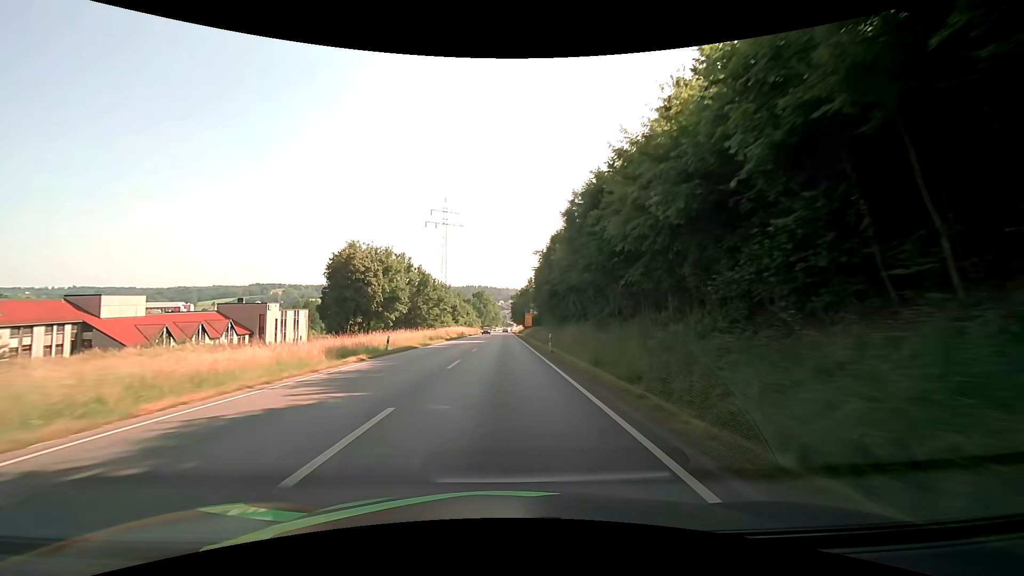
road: primary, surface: asphalt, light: Day
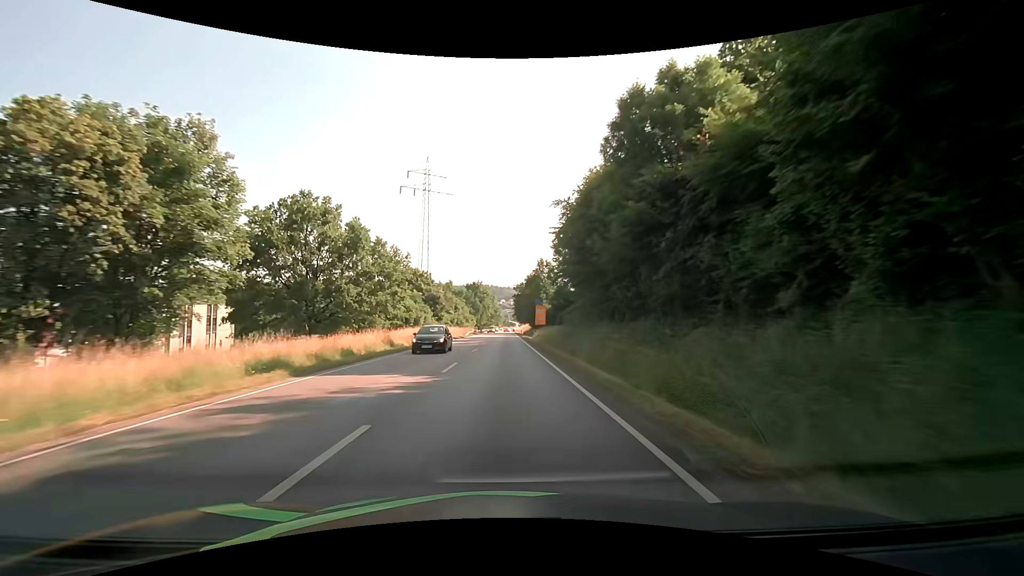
(0.0, +37.5) m; 0°
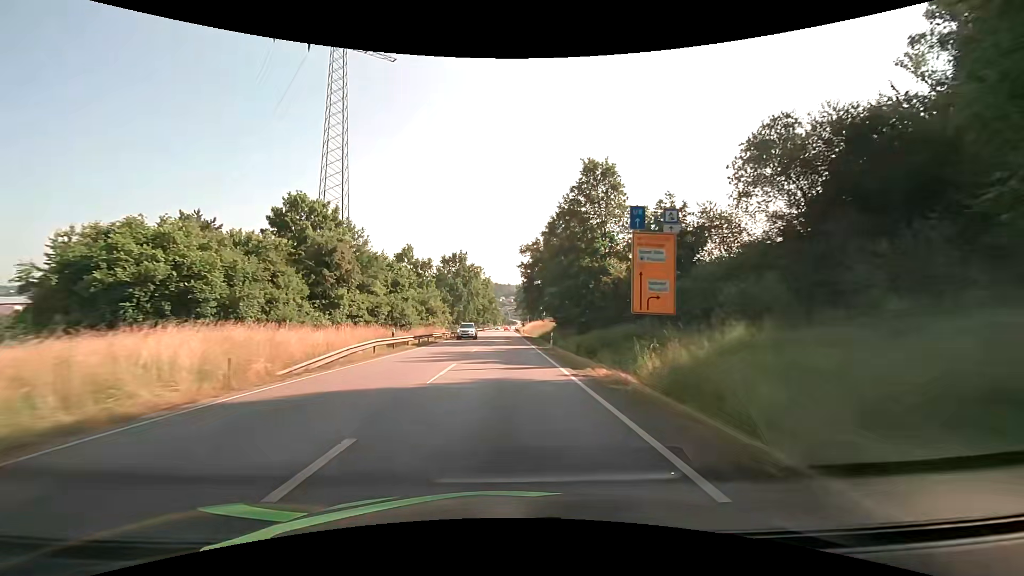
(-0.1, +60.6) m; 0°
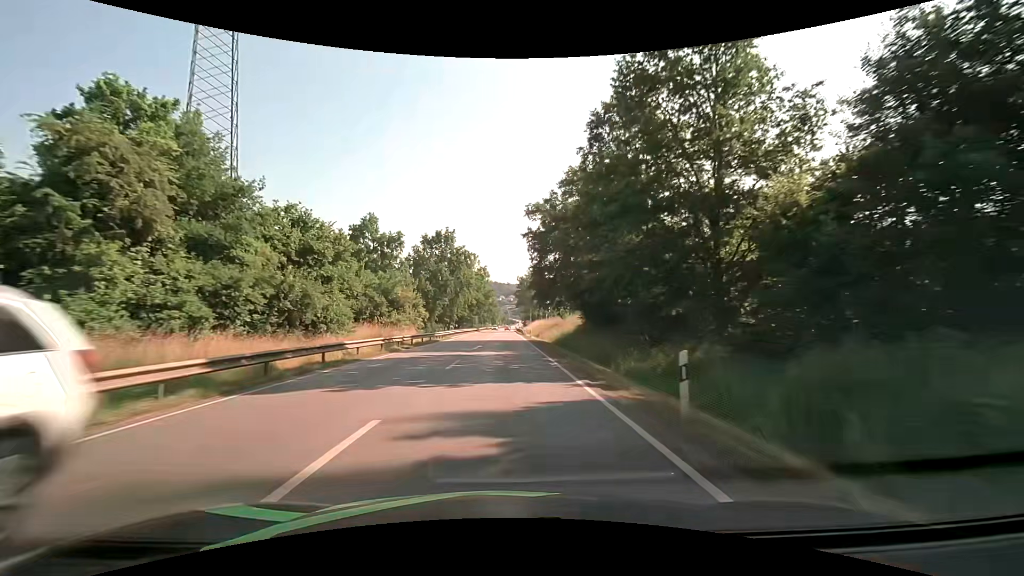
(-0.1, +22.5) m; 0°
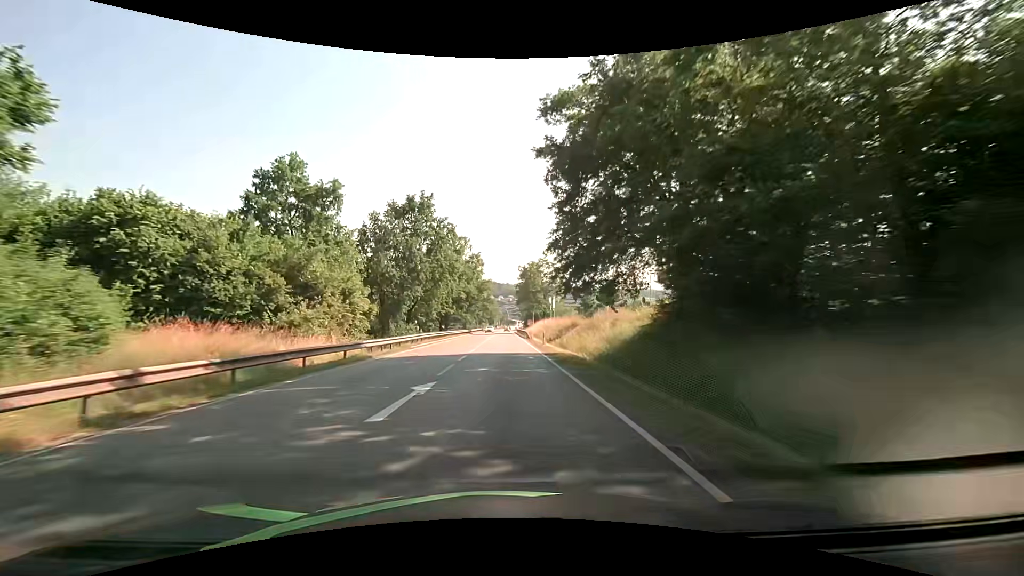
(0.0, +21.4) m; 0°
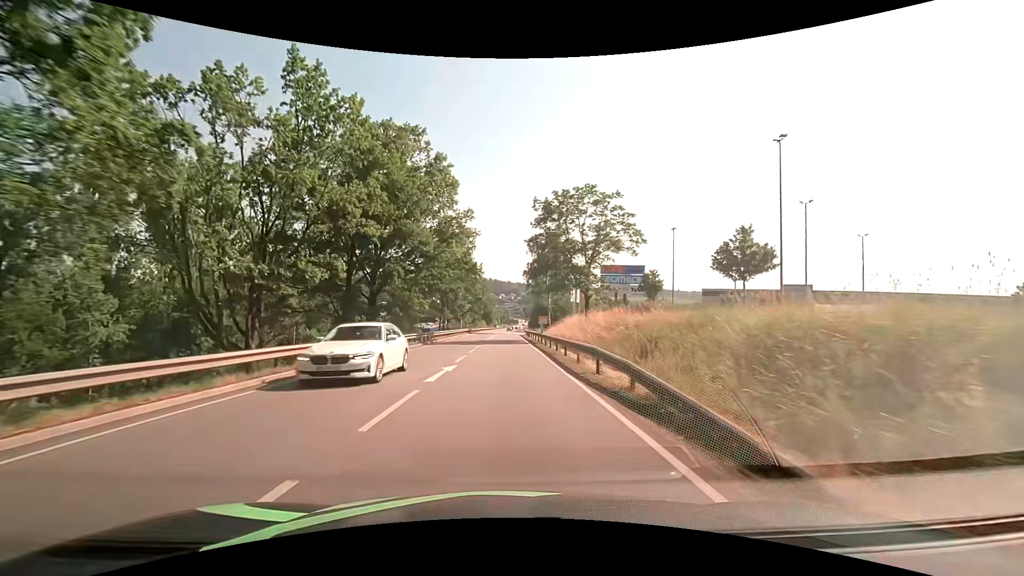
(-0.1, +48.8) m; 0°
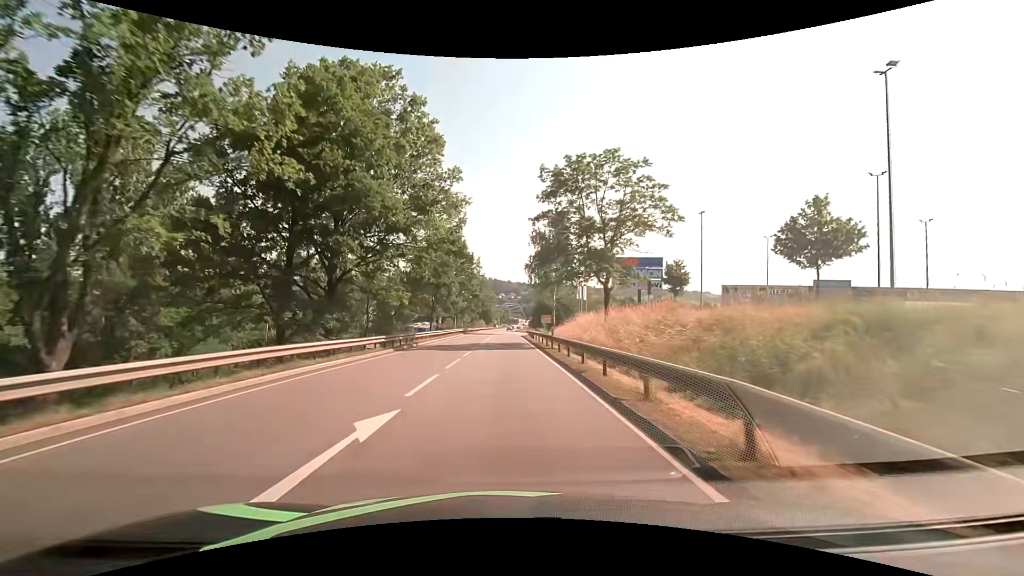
(0.0, +9.0) m; 0°
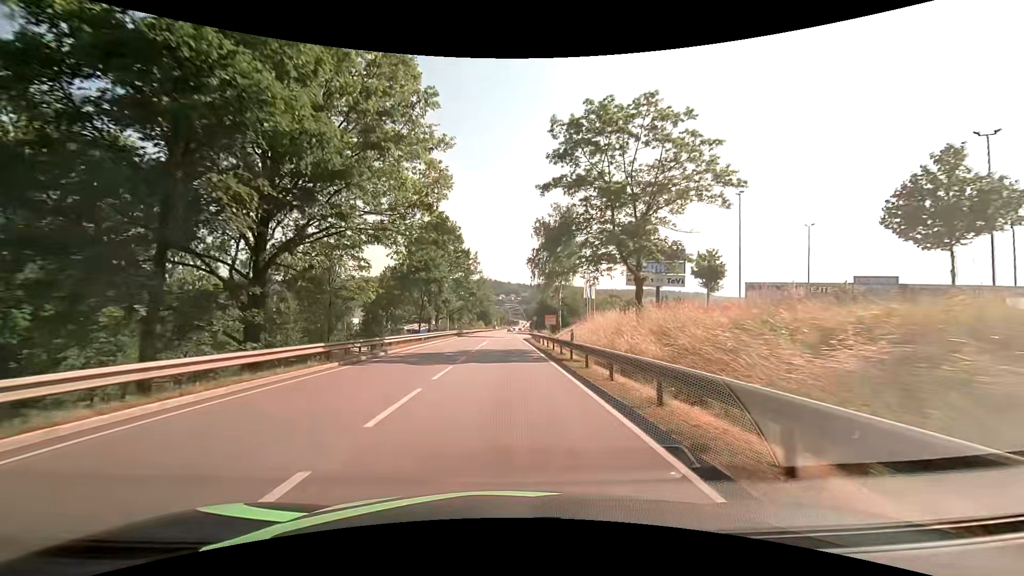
(0.0, +8.7) m; 0°
(0, +10) (0, +20) (0, +30) (0, +40) (0, +50) (0, +60) (0, +70) (0, +80) (0, +90) (0, +100) m
